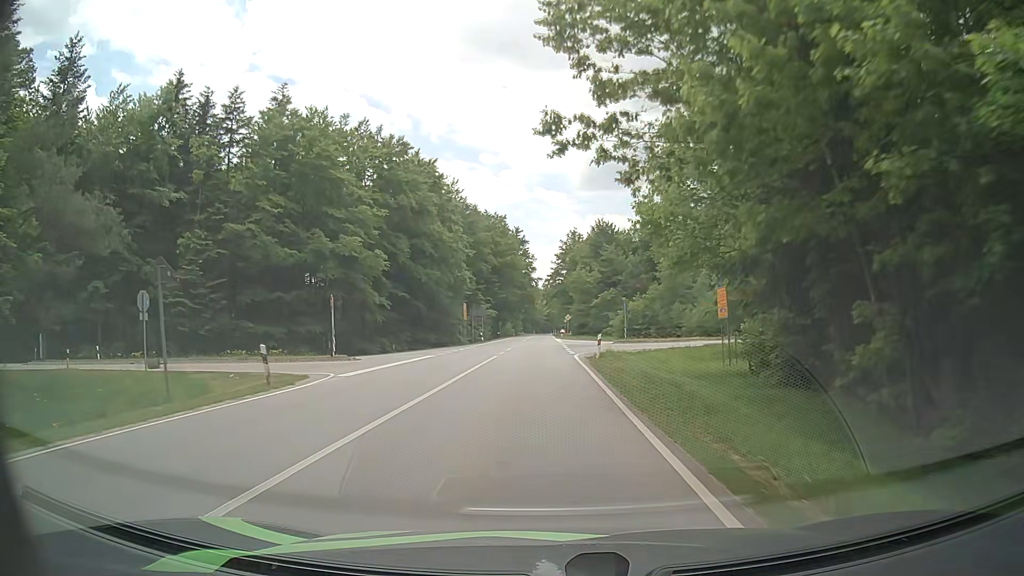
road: secondary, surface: asphalt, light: Day
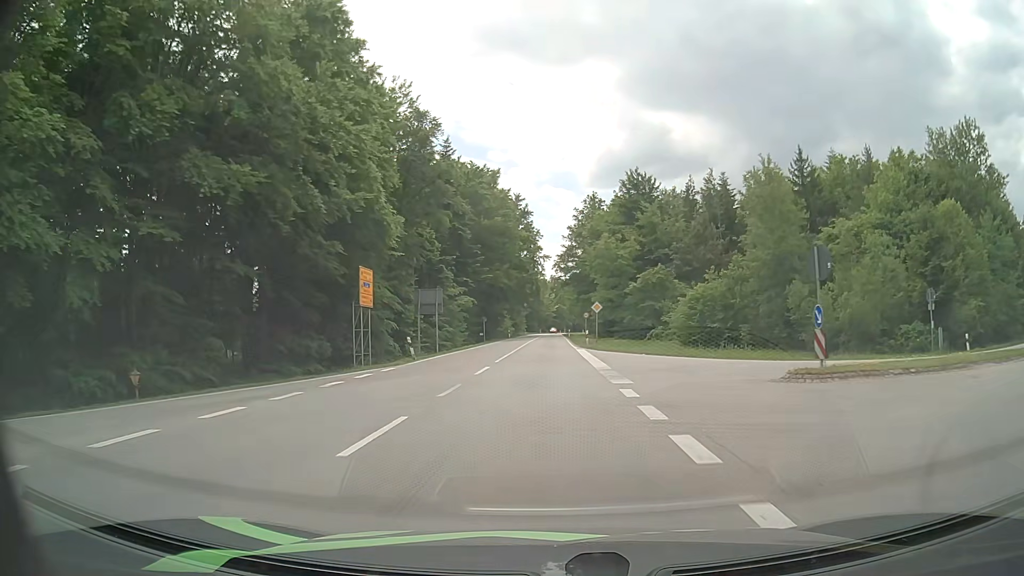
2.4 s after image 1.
(-0.6, +39.6) m; -1°
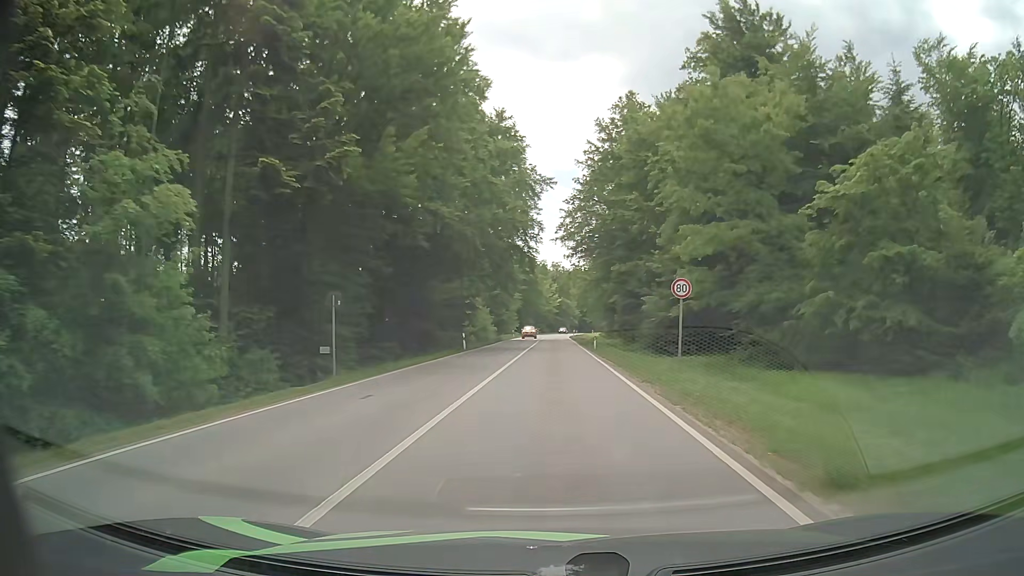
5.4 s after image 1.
(0.0, +50.3) m; 0°
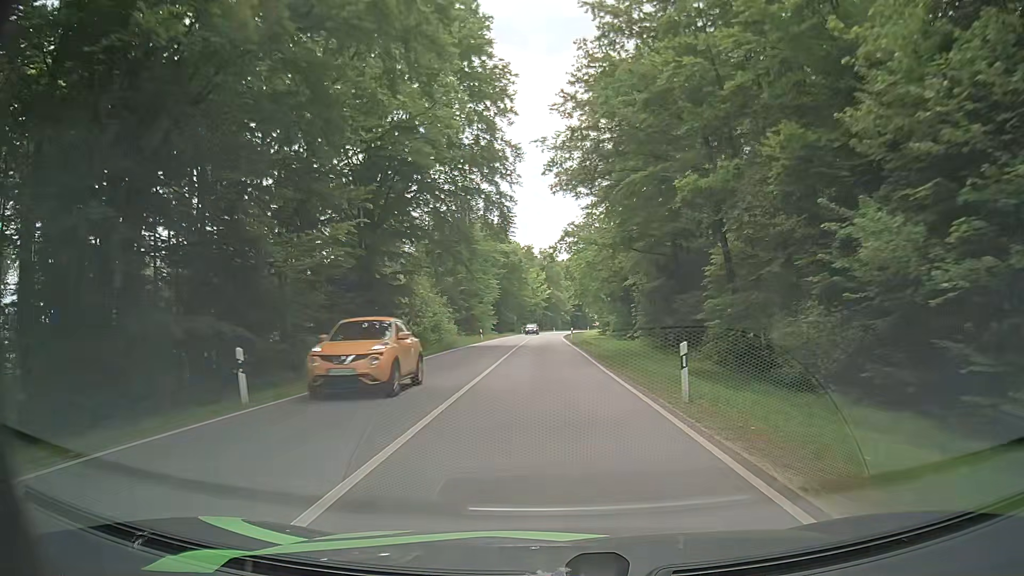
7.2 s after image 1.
(+0.3, +30.5) m; +1°
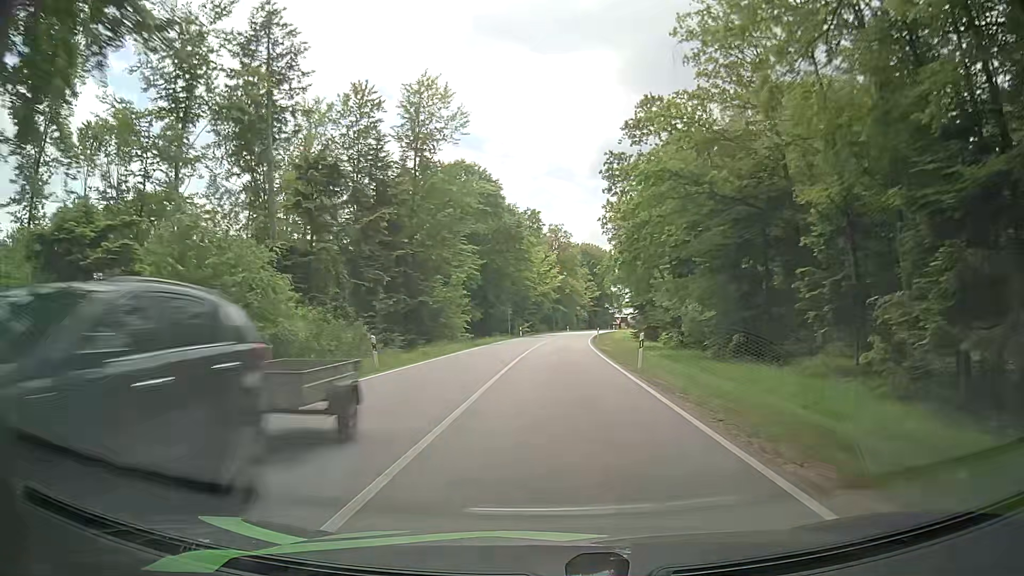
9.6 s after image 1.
(-0.1, +41.3) m; -1°
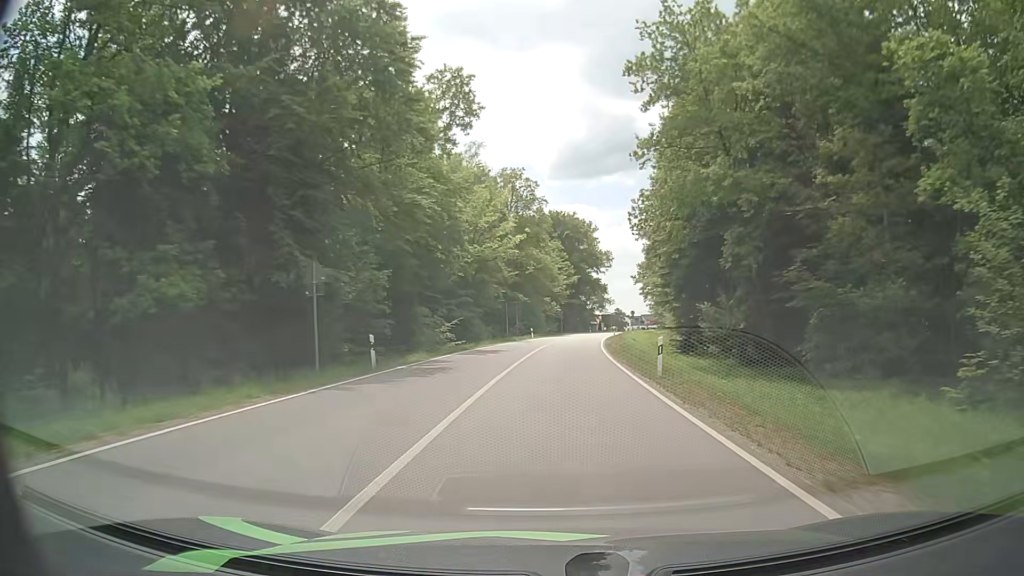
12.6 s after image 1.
(+1.8, +53.1) m; +4°
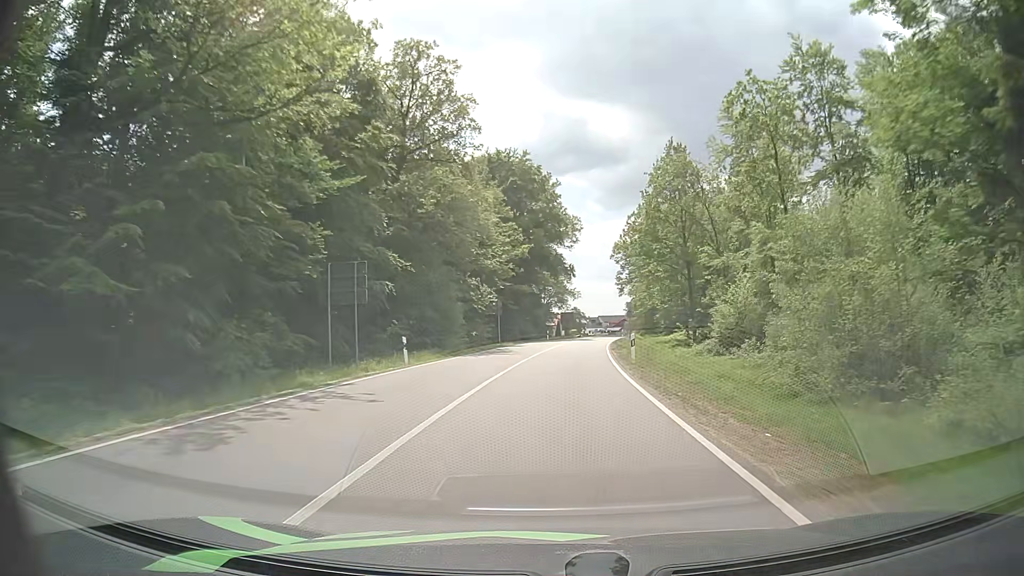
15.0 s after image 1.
(+1.9, +43.8) m; +4°
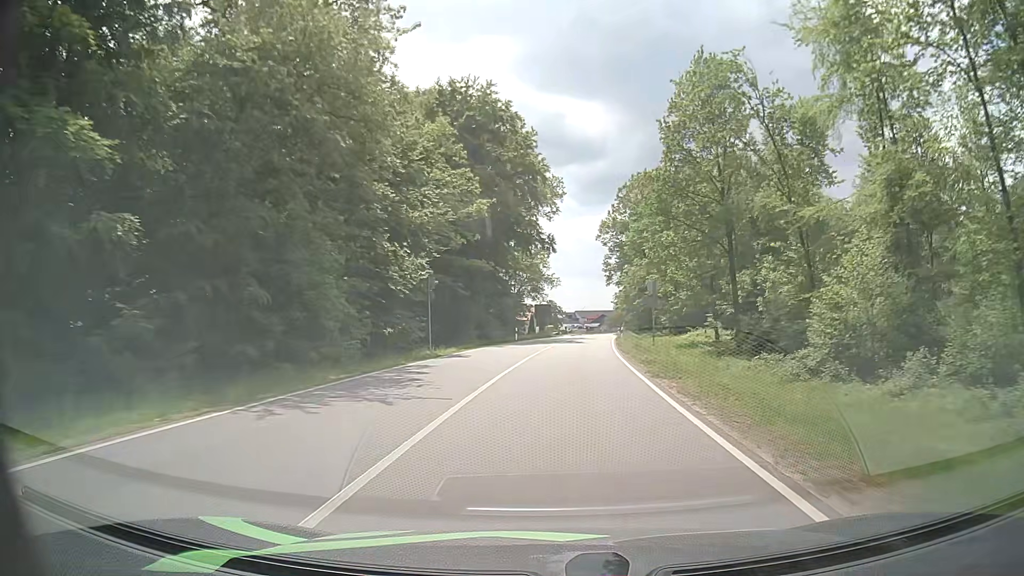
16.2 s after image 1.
(+0.6, +21.4) m; +3°
(0, +10) (+1, +20) (+1, +30) (+2, +40) (+3, +50) (+4, +60) (+5, +70) (+6, +80) (+7, +90) (+8, +100) m
